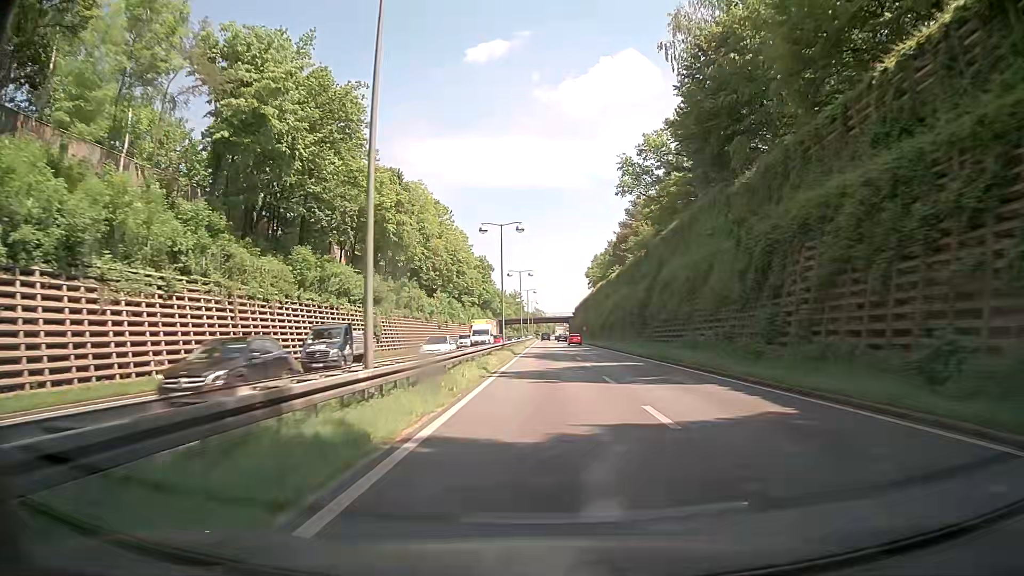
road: trunk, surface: asphalt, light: Day
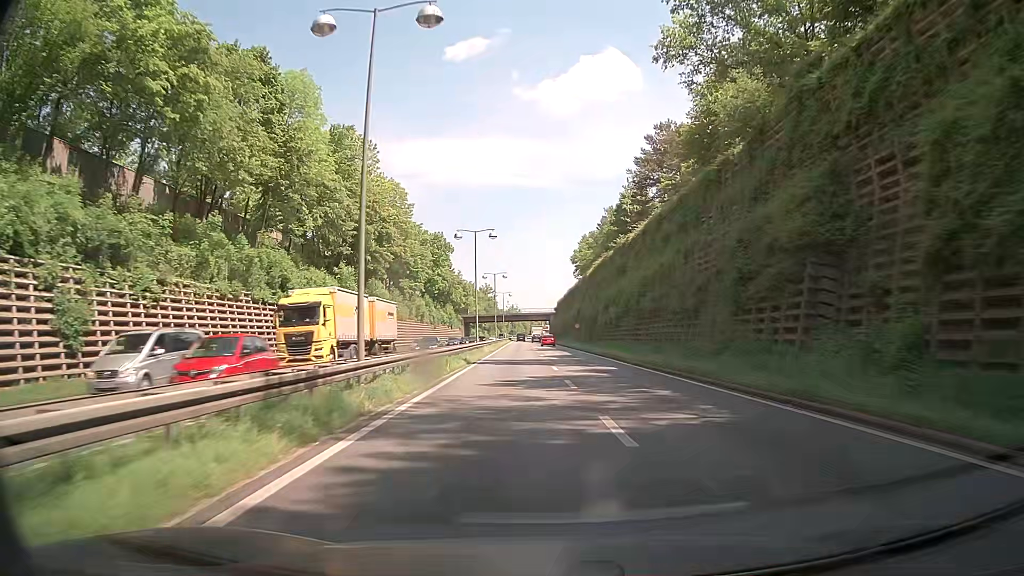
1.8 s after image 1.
(+0.3, +37.3) m; +1°
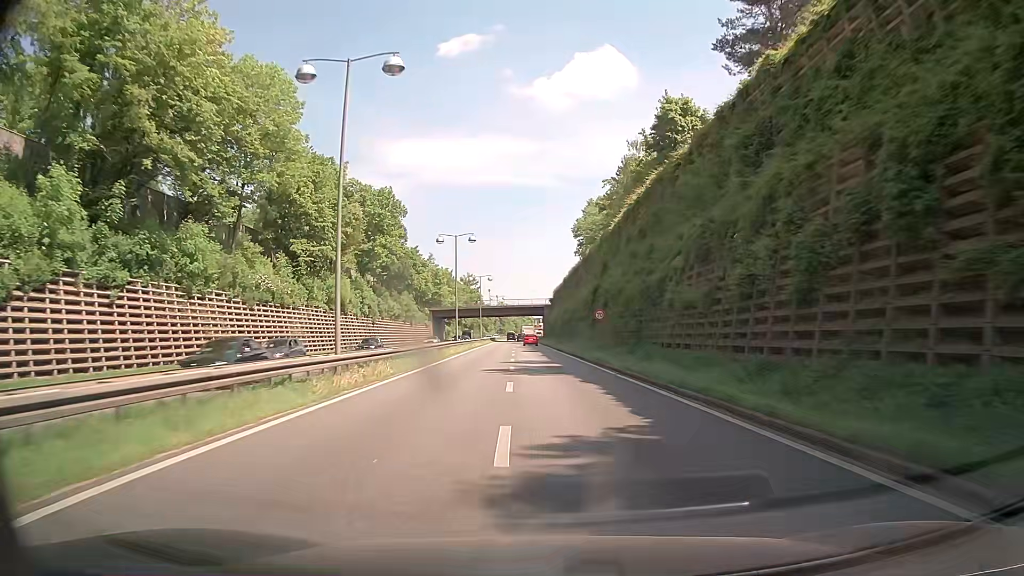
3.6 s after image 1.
(+0.3, +37.0) m; 0°
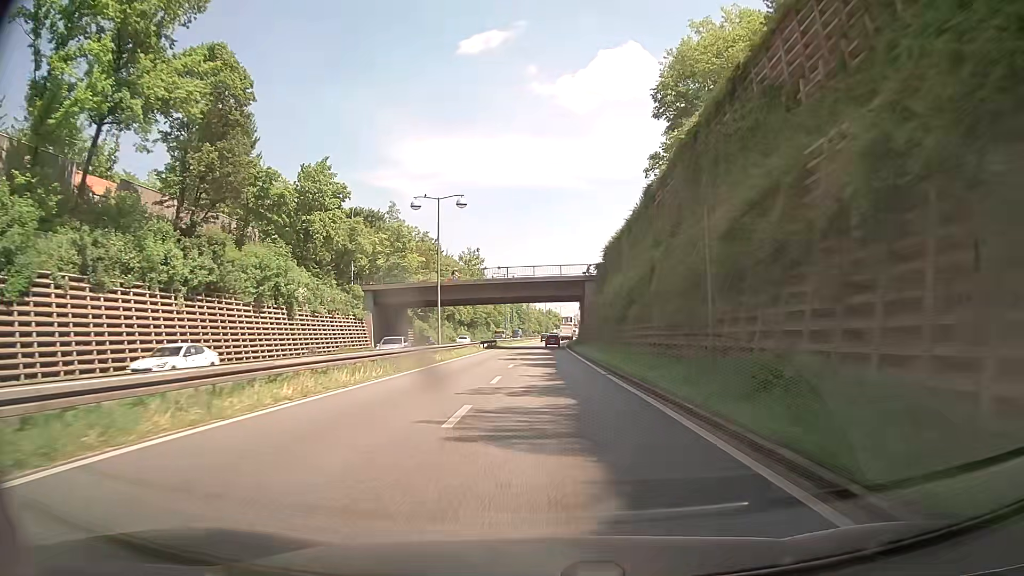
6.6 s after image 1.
(-0.9, +59.7) m; -2°
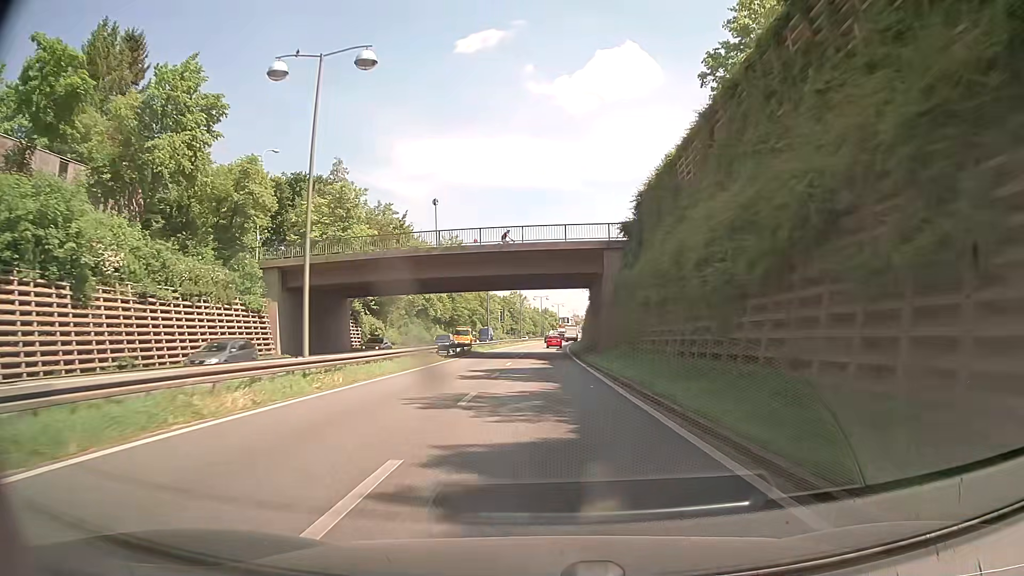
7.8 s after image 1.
(0.0, +23.5) m; 0°
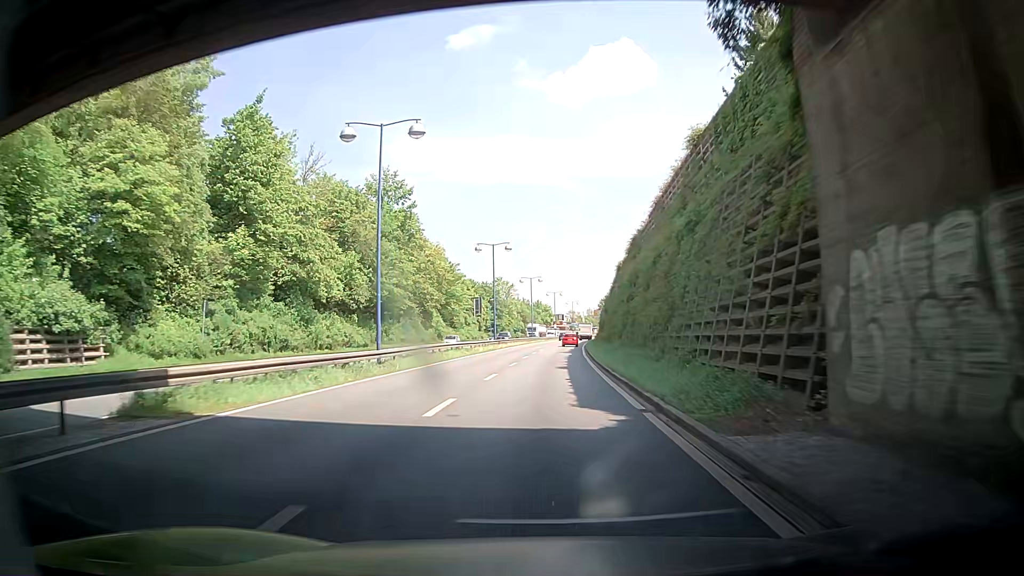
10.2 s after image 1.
(+0.3, +46.9) m; 0°
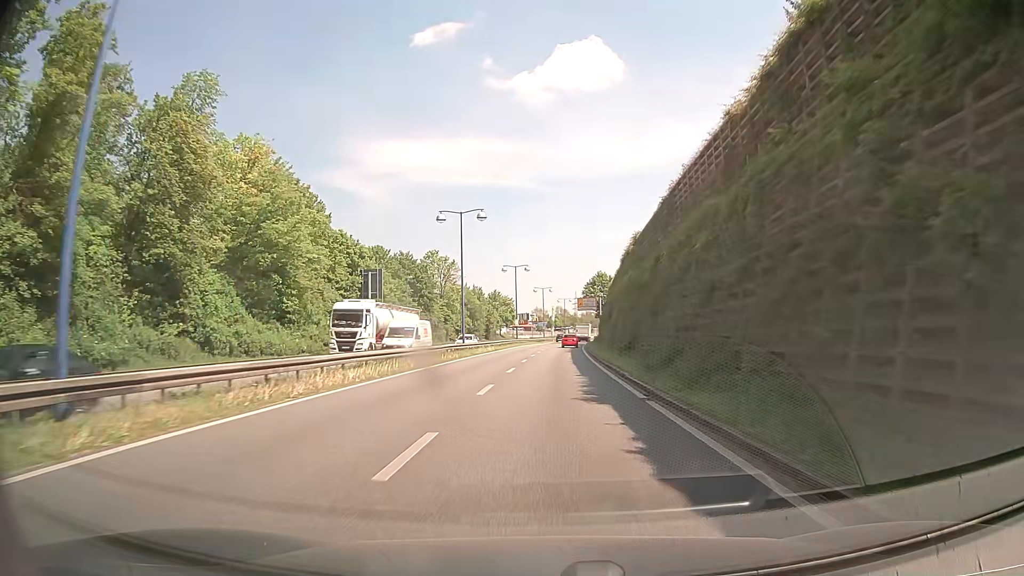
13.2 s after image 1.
(+1.6, +58.5) m; +4°
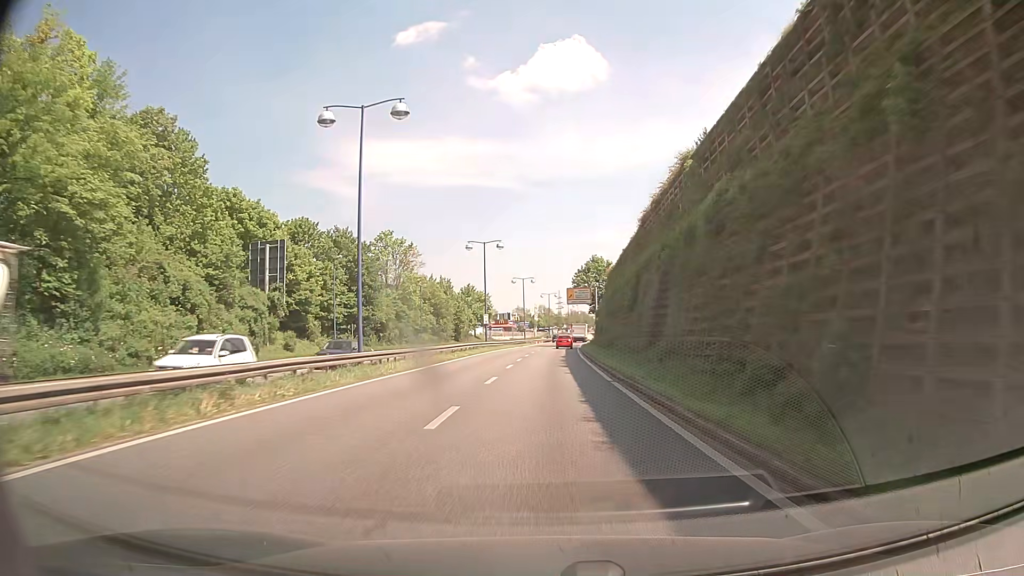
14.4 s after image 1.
(+0.3, +23.5) m; +1°
(0, +10) (0, +20) (0, +30) (+1, +40) (+1, +50) (+2, +60) (+2, +70) (+3, +80) (+3, +90) (+4, +100) m
